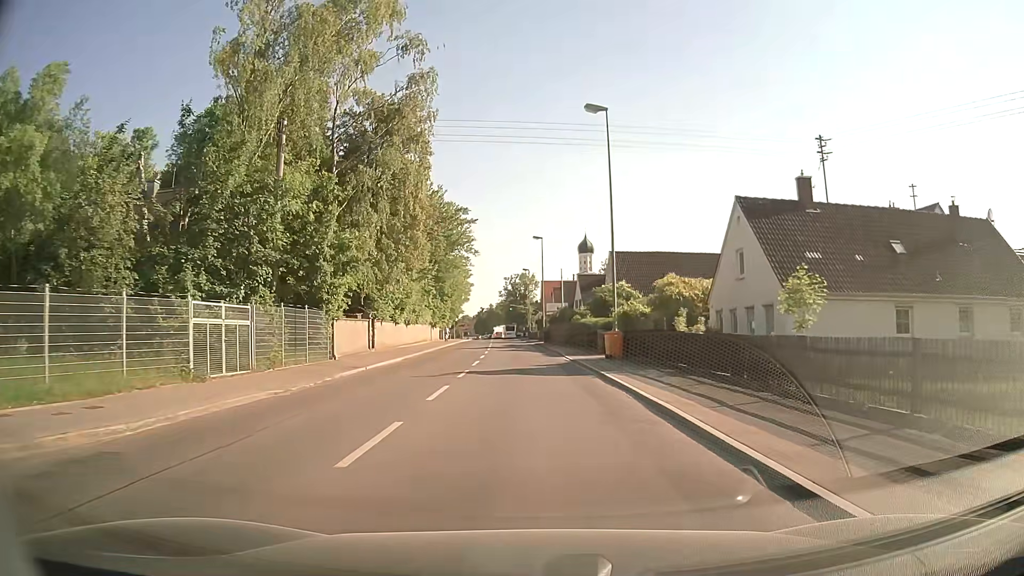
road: secondary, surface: asphalt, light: Day
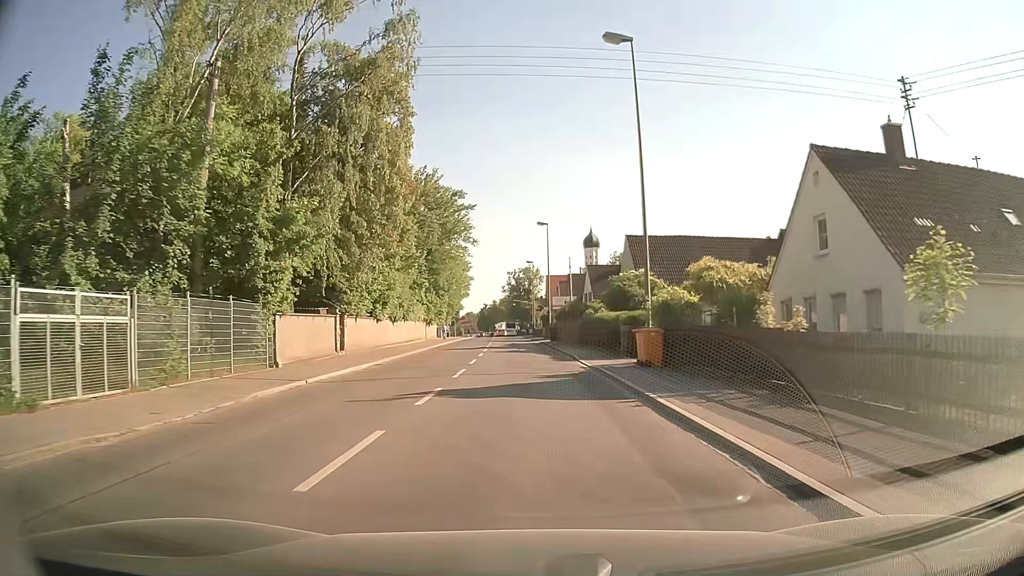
(0.0, +7.2) m; 0°
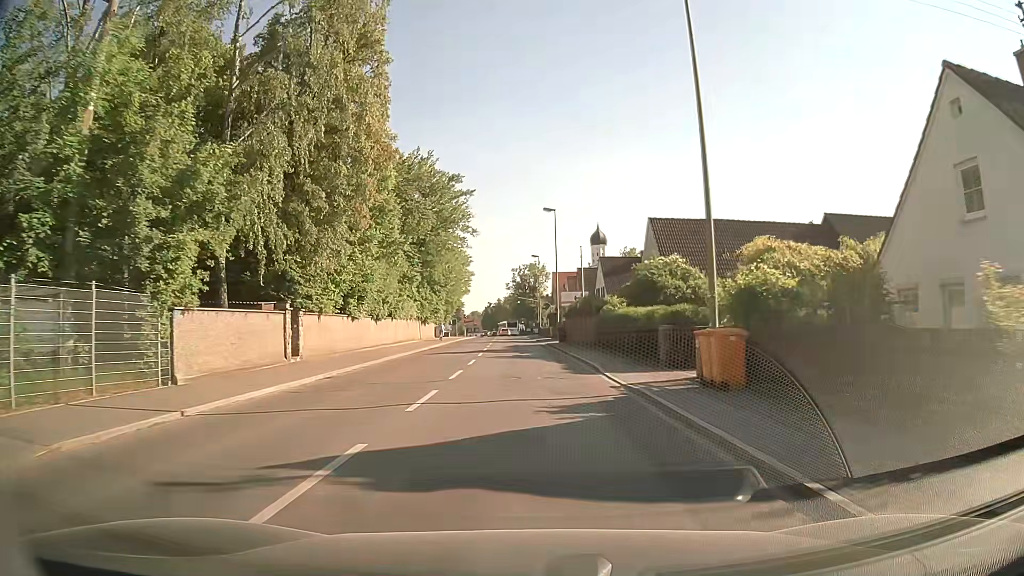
(0.0, +7.0) m; 0°
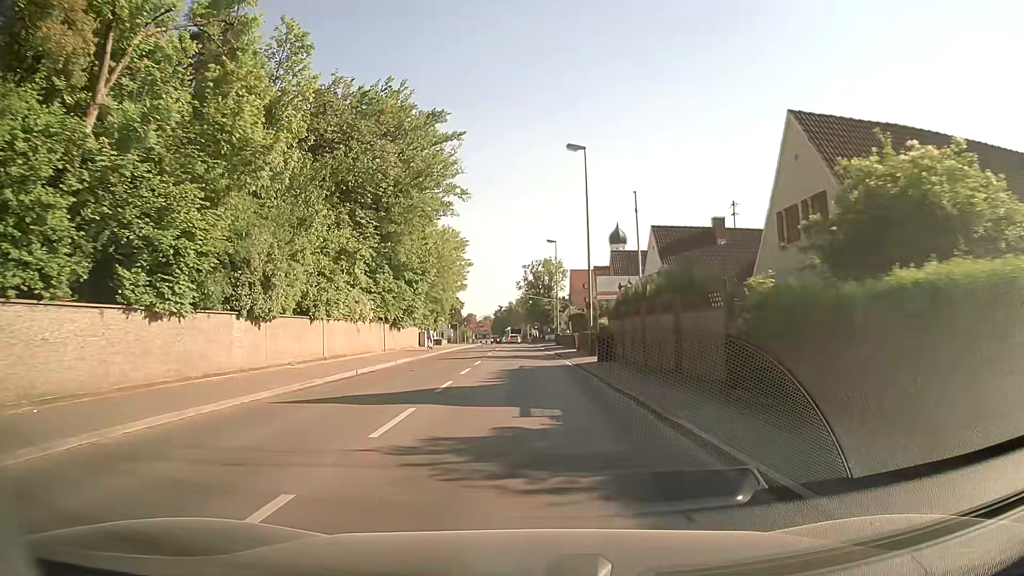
(-0.2, +20.7) m; -2°
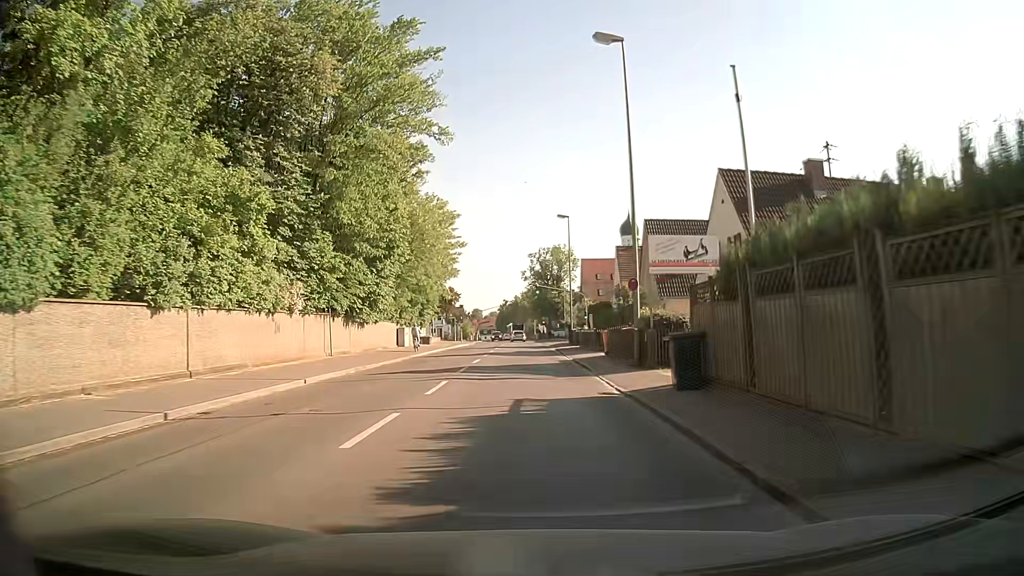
(+0.1, +13.4) m; 0°
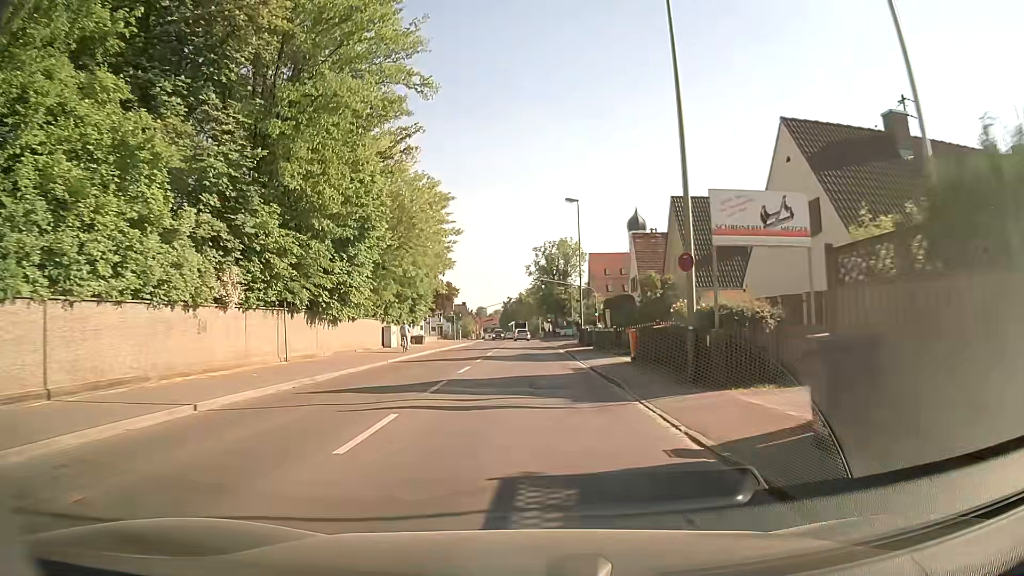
(0.0, +6.5) m; -1°
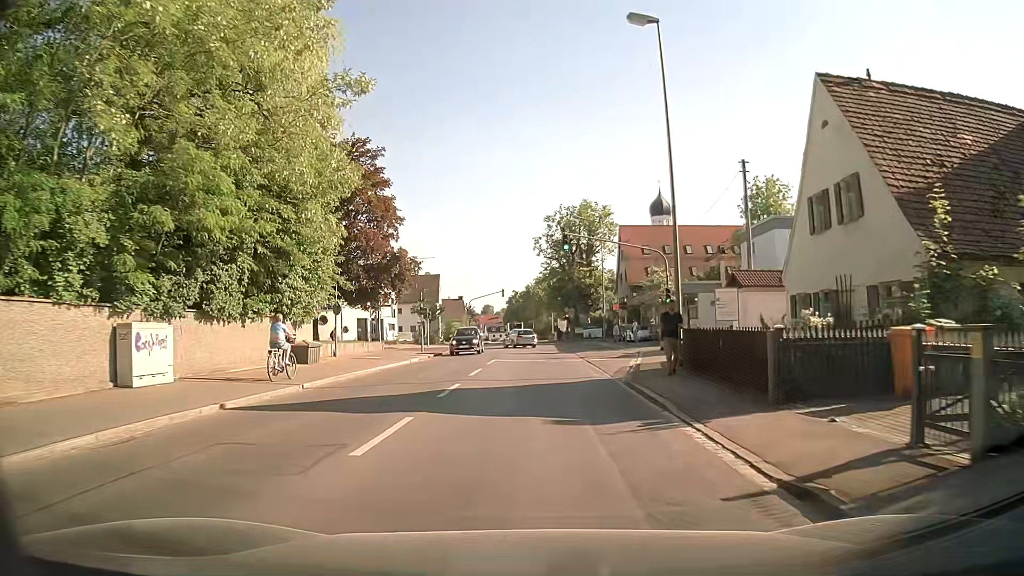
(-0.1, +30.9) m; 0°
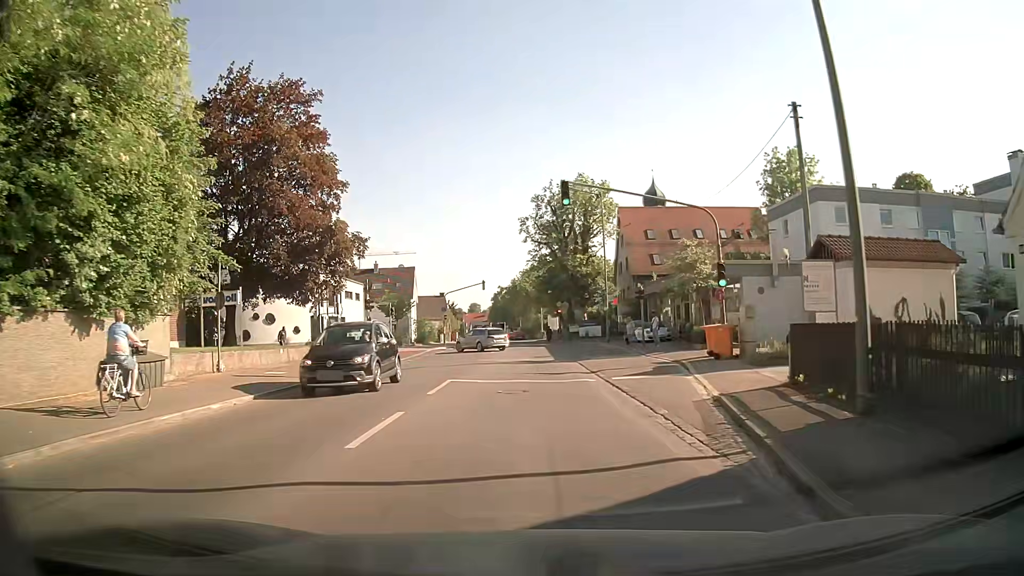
(+0.1, +11.6) m; +1°
(0, +10) (0, +20) (0, +30) (0, +40) (0, +50) (-1, +60) (-1, +70) (-2, +80) (-3, +90) (-4, +100) m
